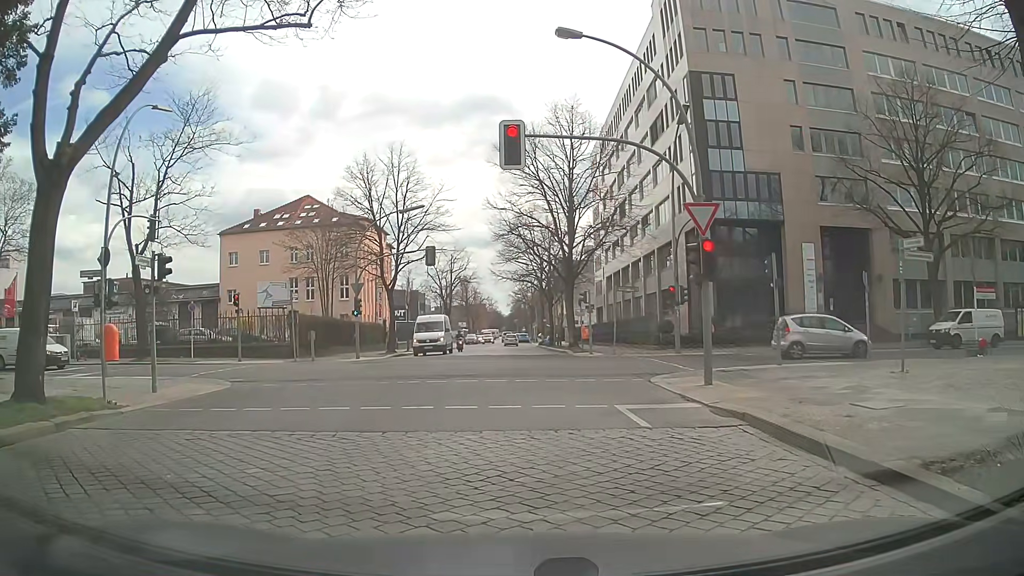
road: residential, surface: sett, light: Day
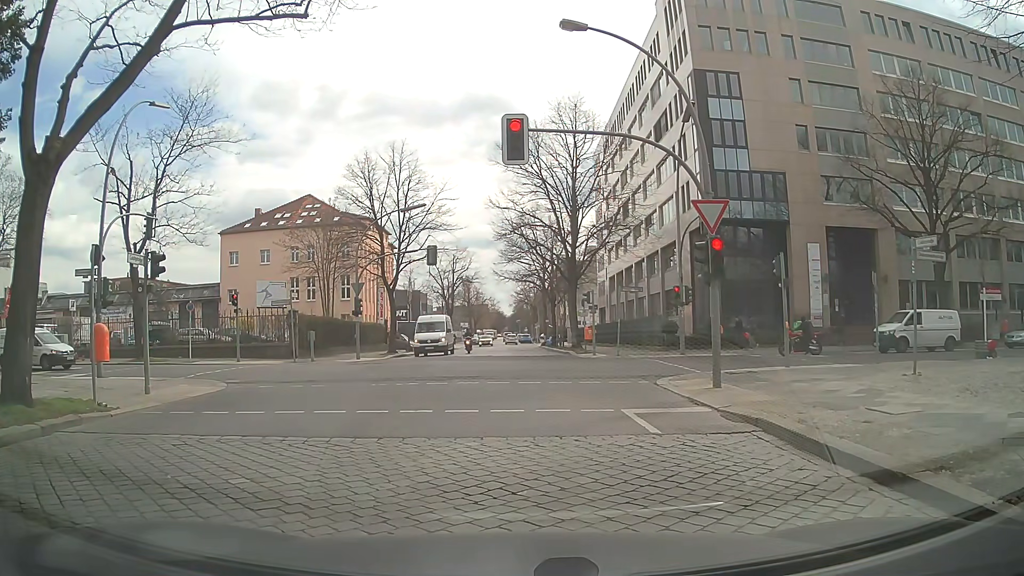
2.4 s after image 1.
(0.0, +0.5) m; 0°
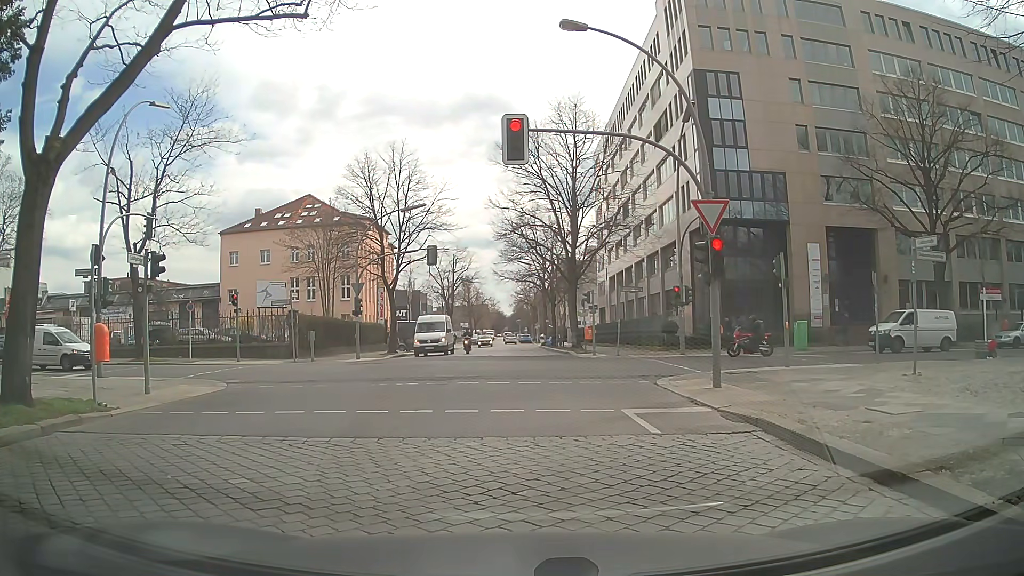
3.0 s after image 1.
(0.0, 0.0) m; 0°
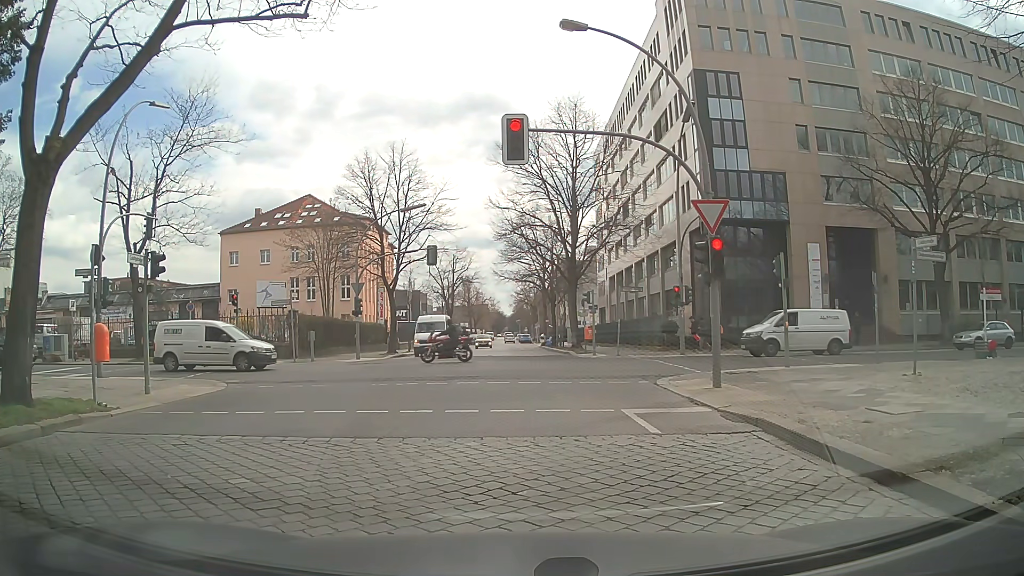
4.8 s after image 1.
(0.0, 0.0) m; 0°
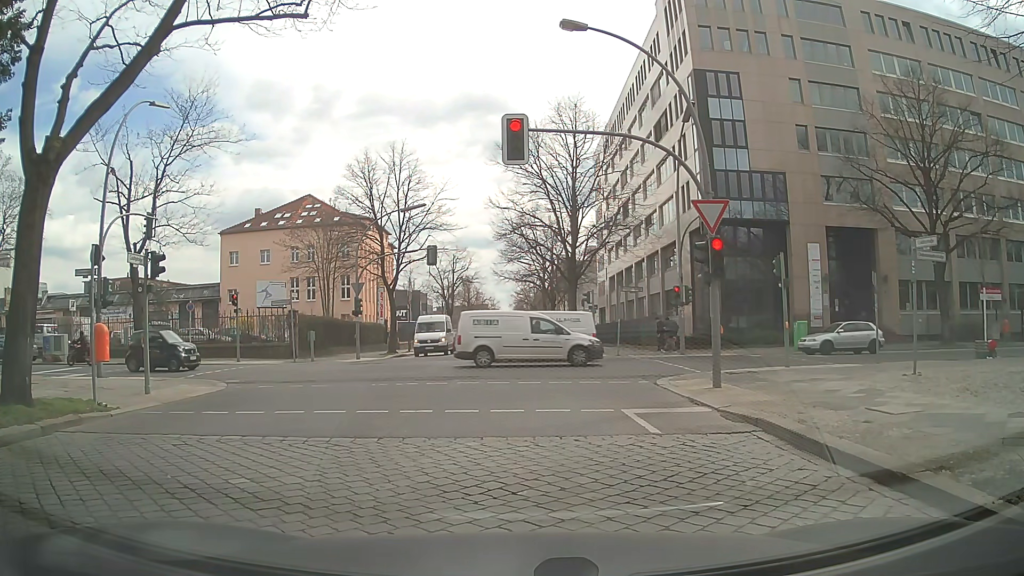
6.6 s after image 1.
(0.0, 0.0) m; 0°
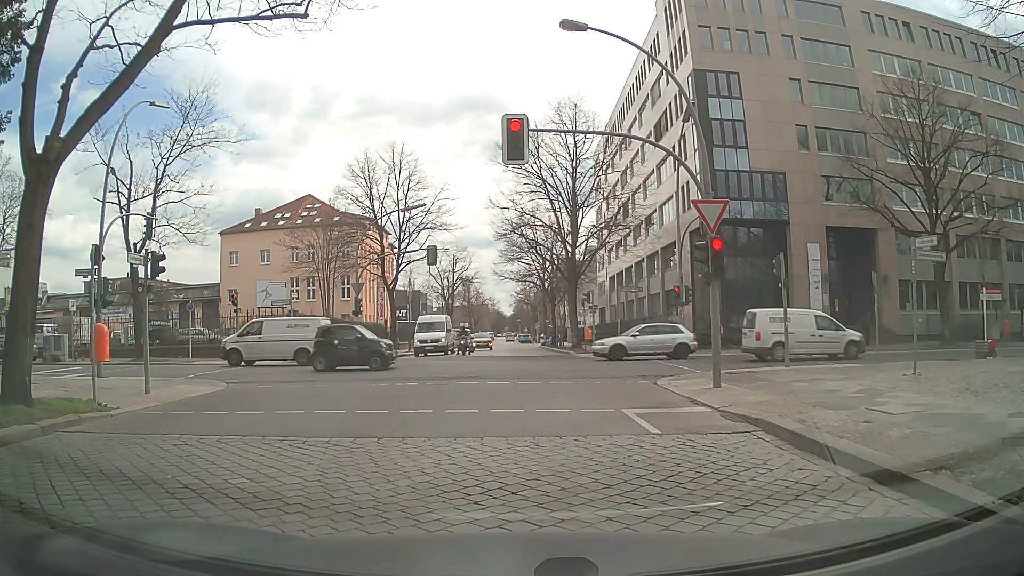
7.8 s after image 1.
(0.0, 0.0) m; 0°
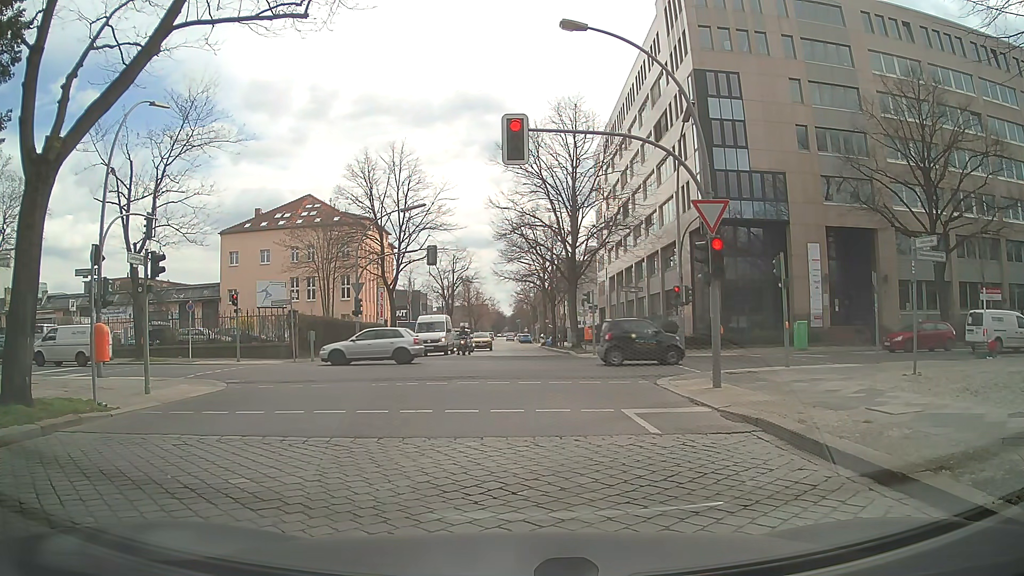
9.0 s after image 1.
(0.0, 0.0) m; 0°
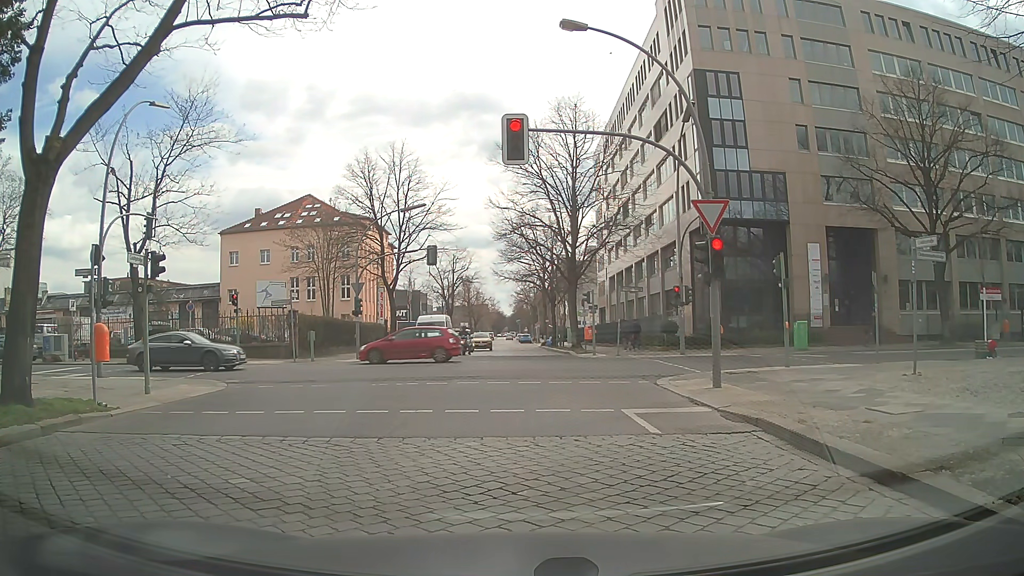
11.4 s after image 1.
(0.0, 0.0) m; 0°
